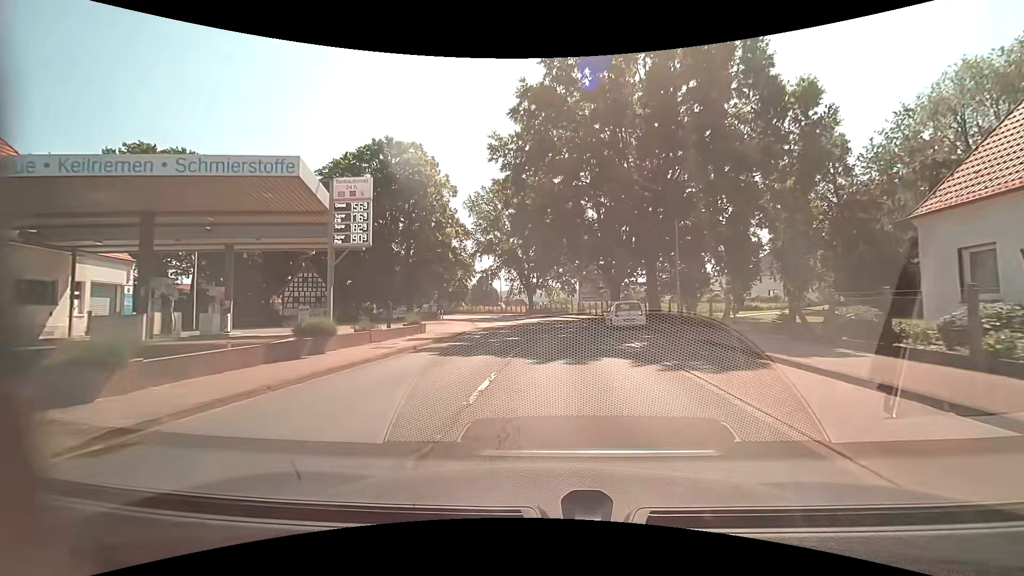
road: primary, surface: asphalt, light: Day
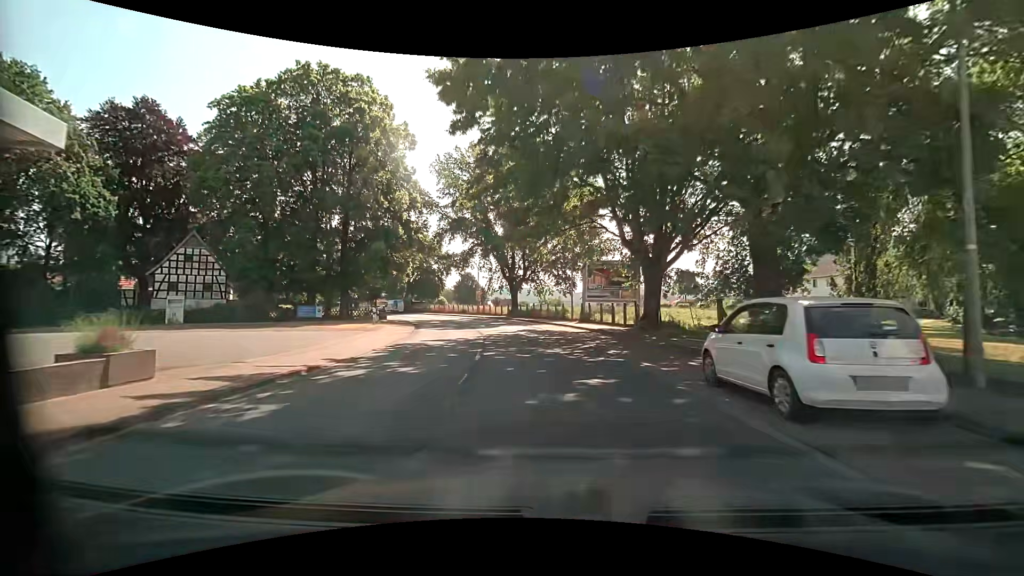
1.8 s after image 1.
(+0.4, +18.5) m; +1°
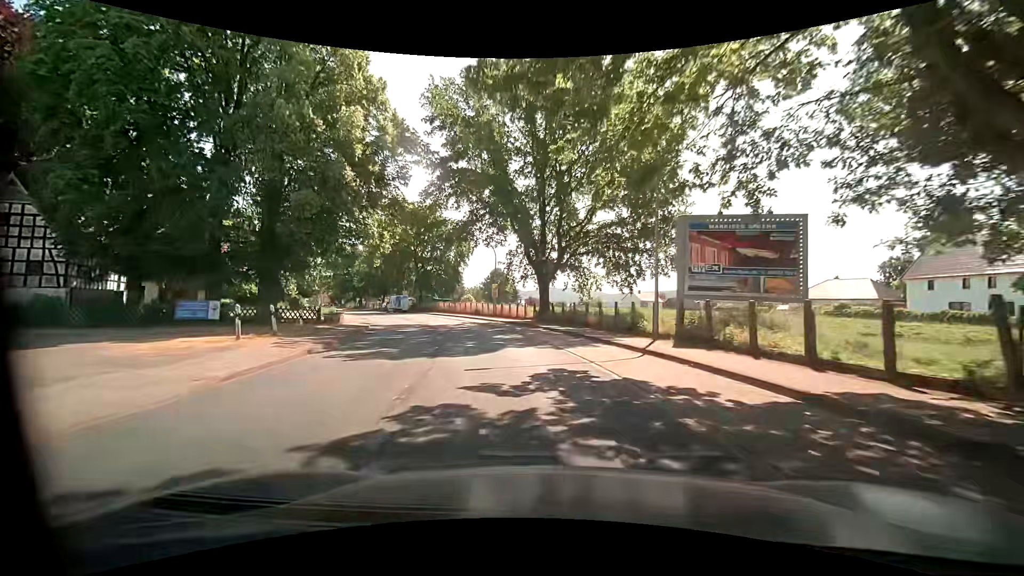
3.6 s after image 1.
(-0.5, +18.9) m; -4°
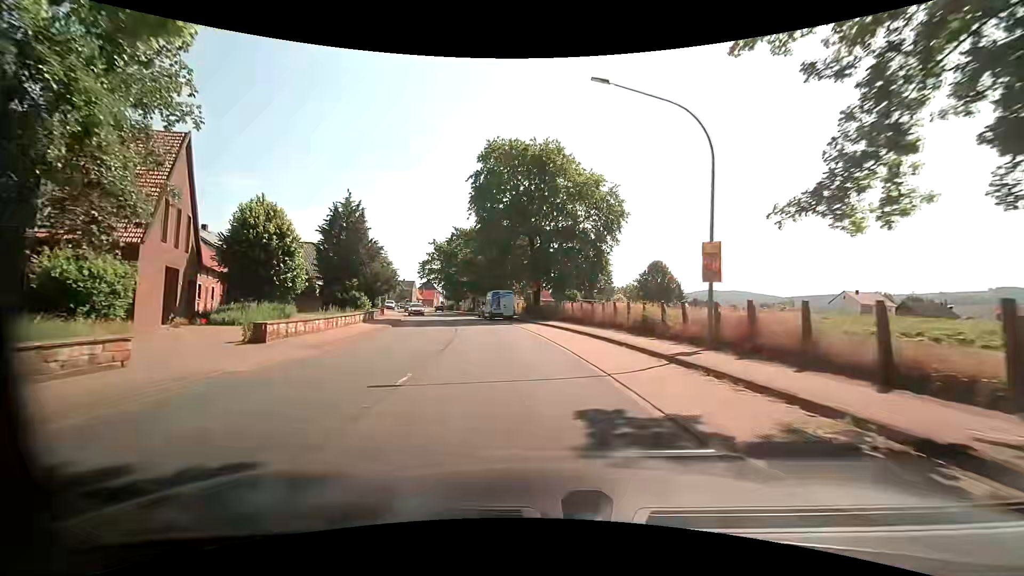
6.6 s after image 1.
(-4.5, +31.7) m; -17°
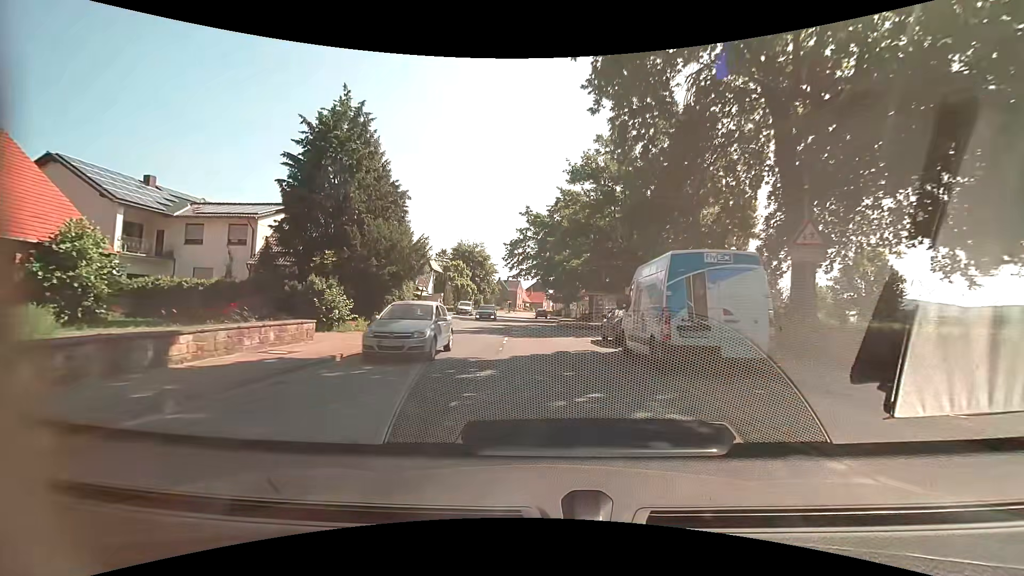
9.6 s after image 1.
(-3.8, +30.8) m; -13°
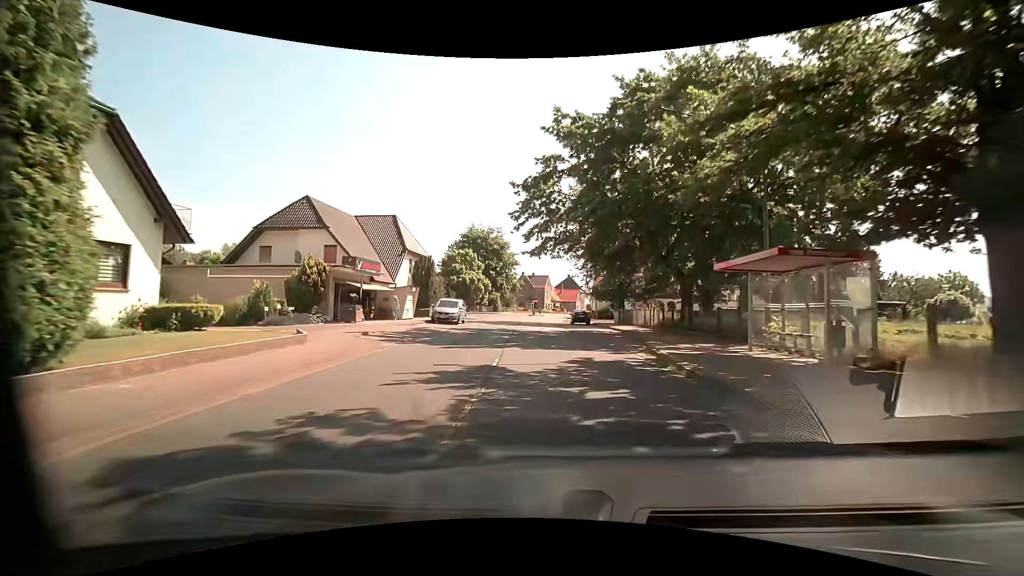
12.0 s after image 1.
(-0.8, +26.3) m; -3°
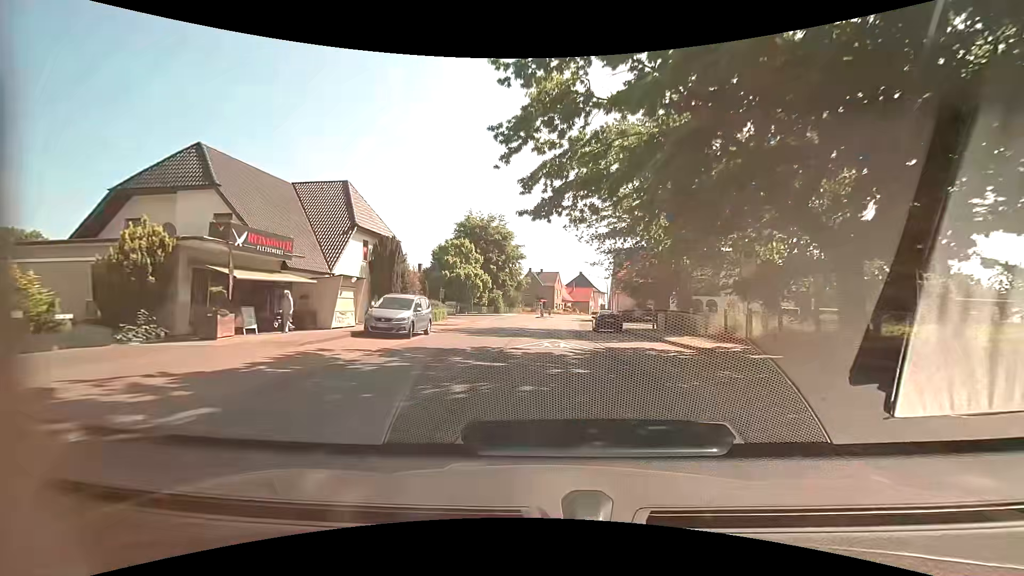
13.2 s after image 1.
(-0.1, +13.9) m; -1°
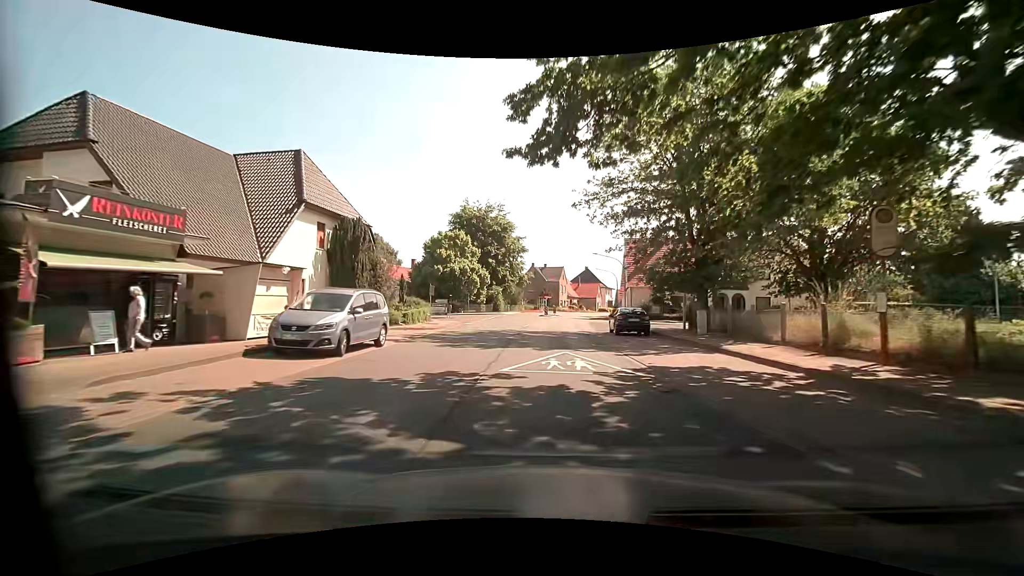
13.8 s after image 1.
(-0.1, +7.0) m; -1°
(0, +10) (0, +20) (0, +30) (+1, +40) (+2, +50) (+3, +60) (+5, +70) (+7, +79) (+10, +89) (+14, +98) m
